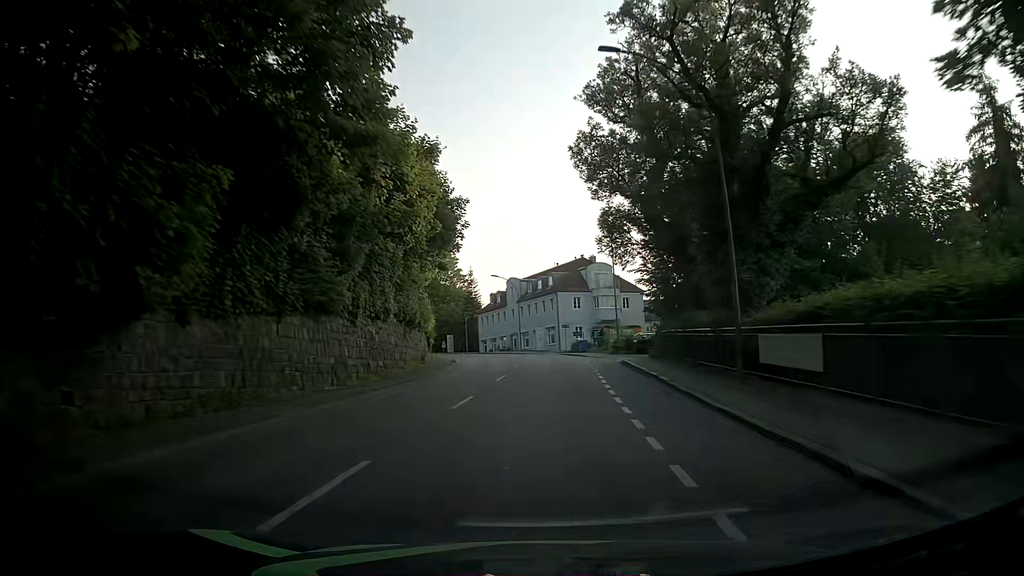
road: tertiary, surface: asphalt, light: Day
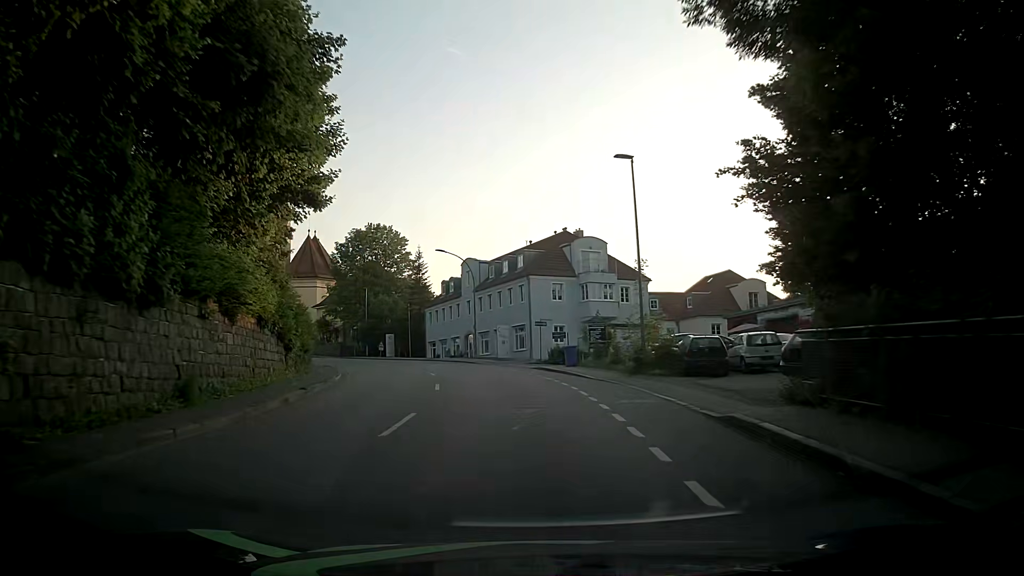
(+0.8, +22.8) m; +3°
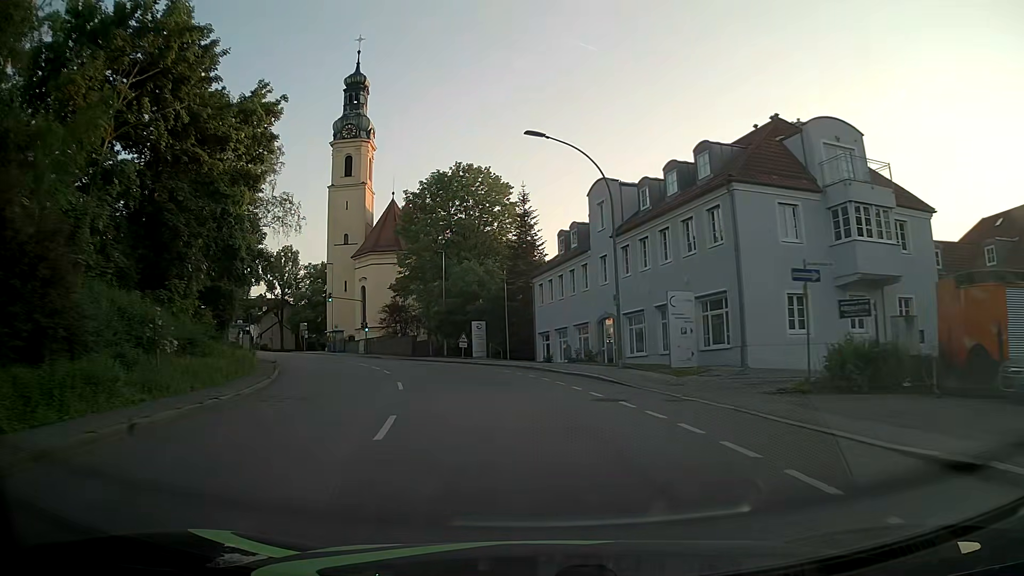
(-2.5, +29.3) m; -11°
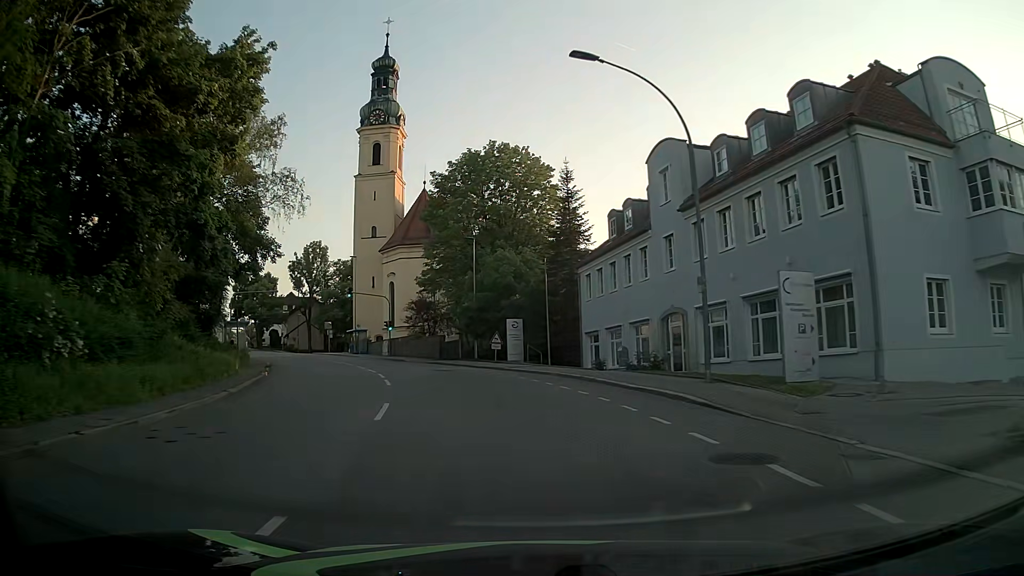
(-0.2, +7.2) m; -3°
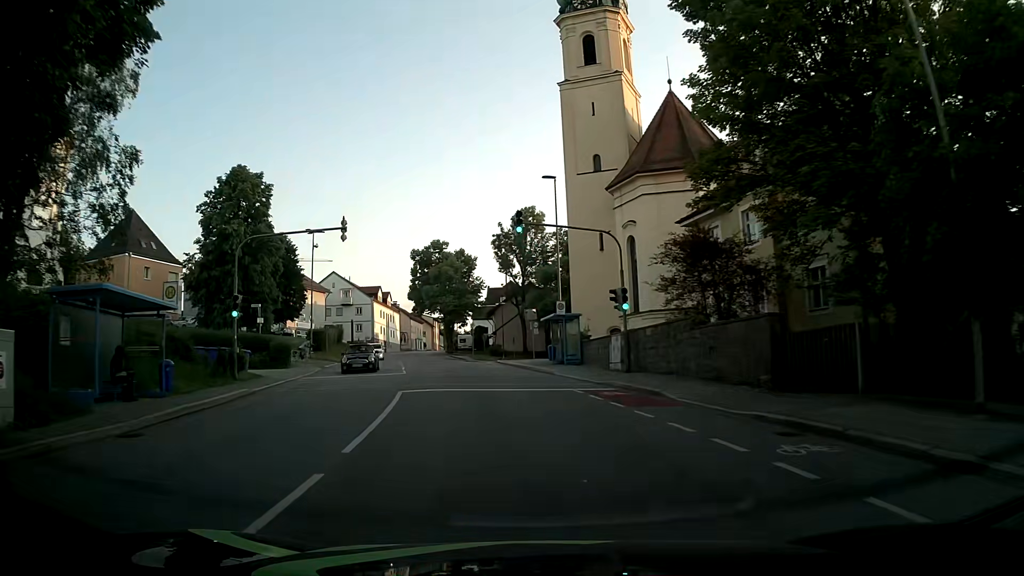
(-6.6, +34.5) m; -21°
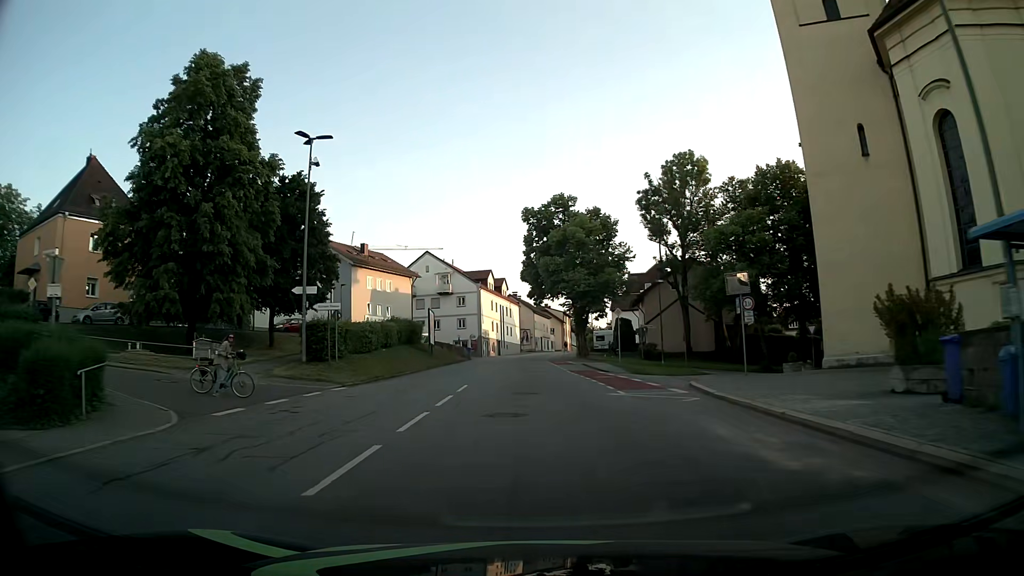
(-3.4, +28.2) m; -12°
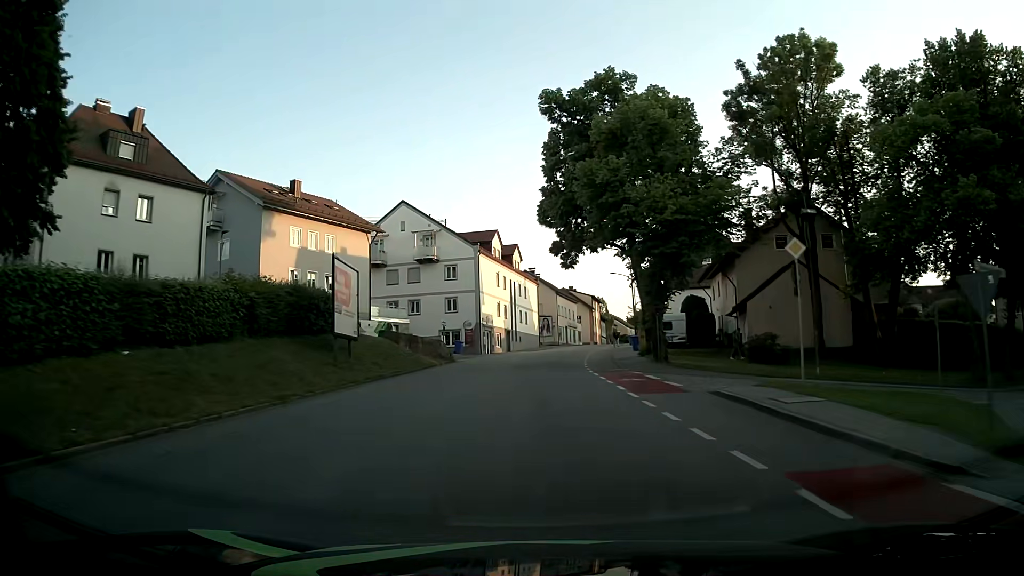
(-0.6, +28.8) m; -2°
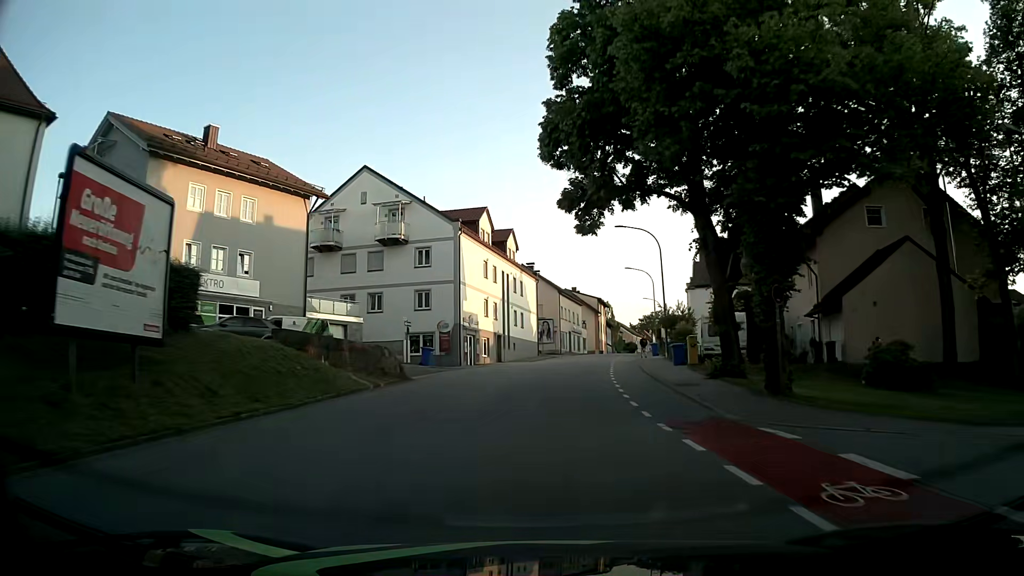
(-0.1, +14.6) m; 0°
